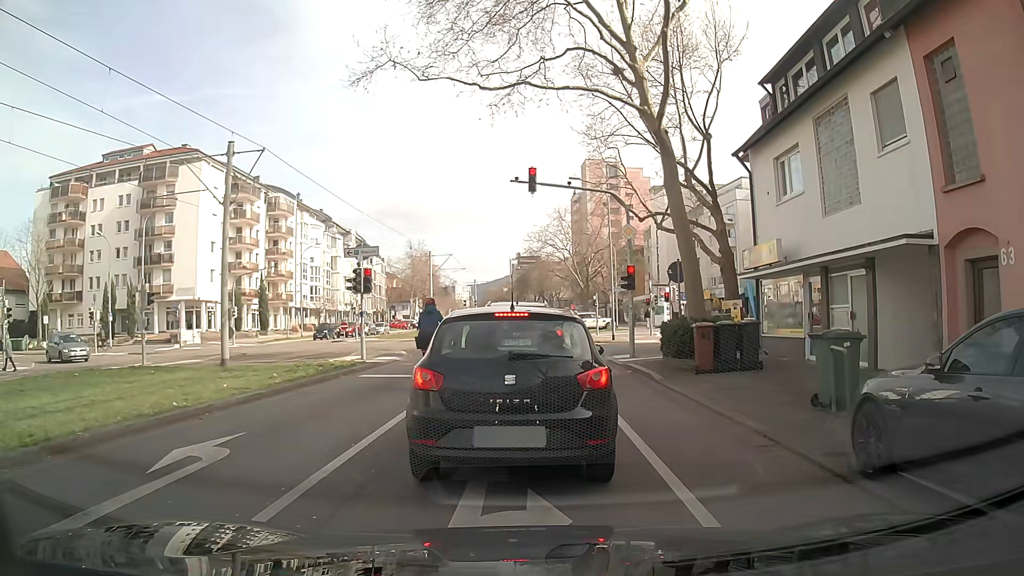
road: tertiary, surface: asphalt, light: Day
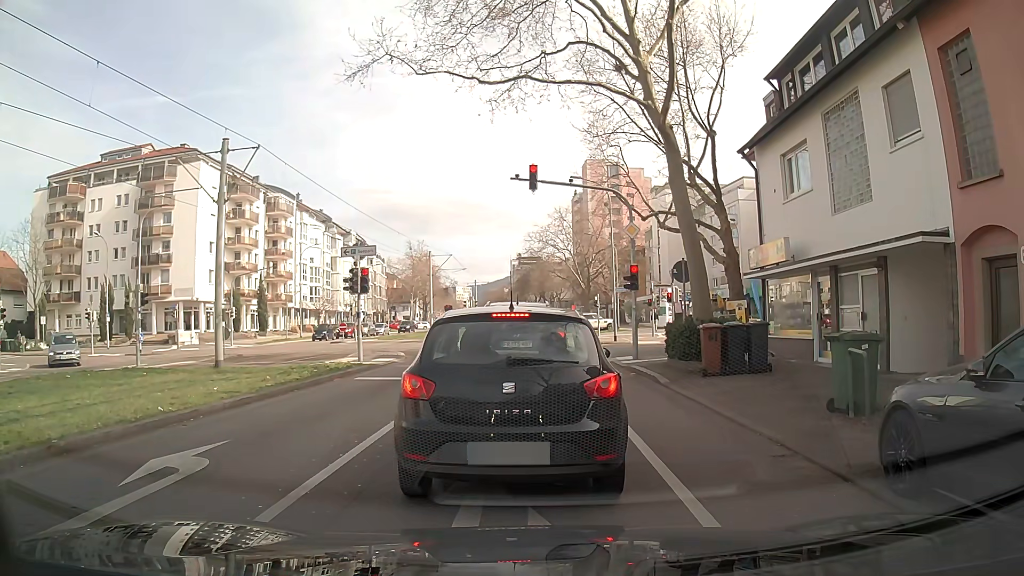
(0.0, +0.5) m; 0°
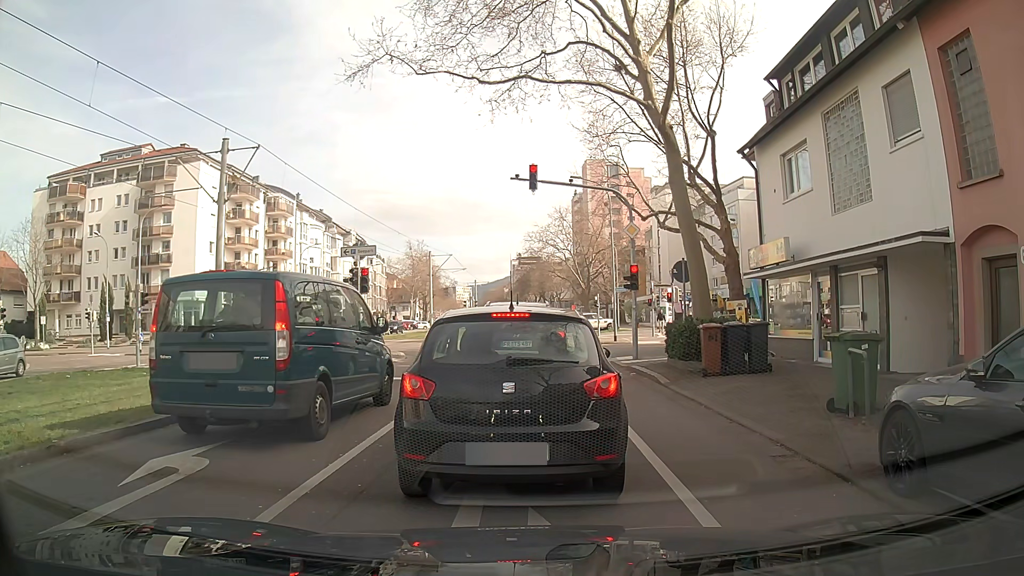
(0.0, 0.0) m; 0°
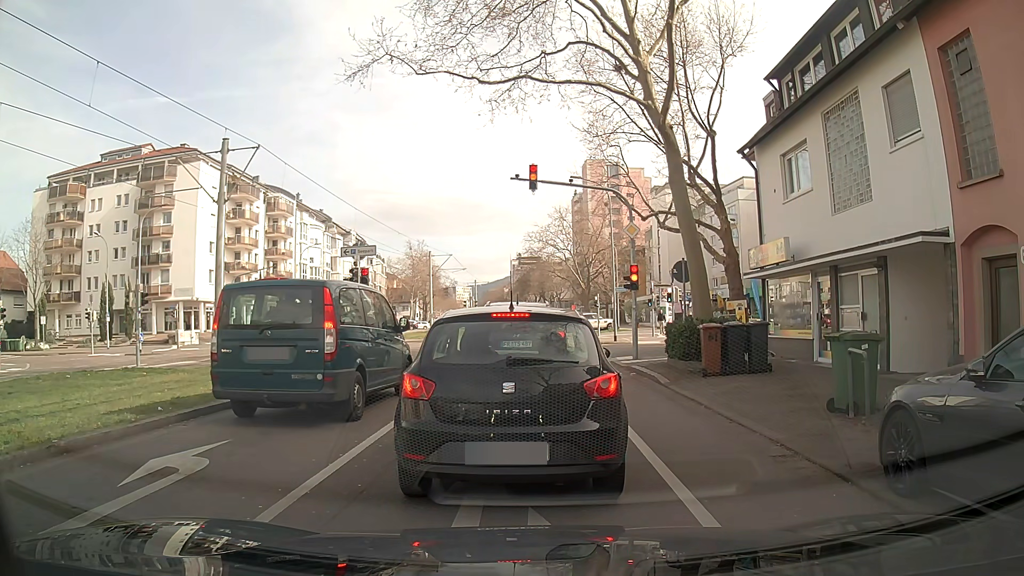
(0.0, 0.0) m; 0°
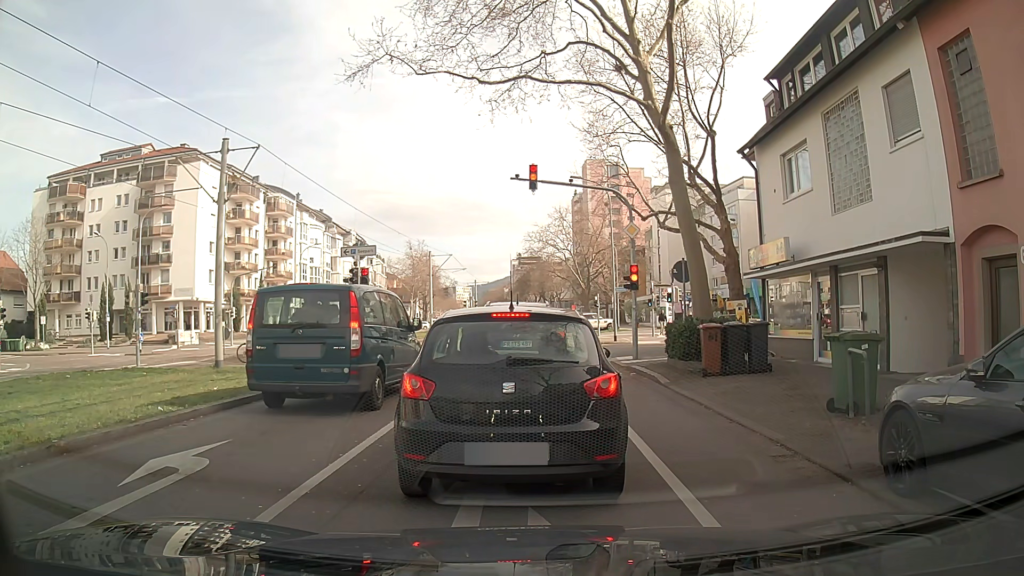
(0.0, 0.0) m; 0°
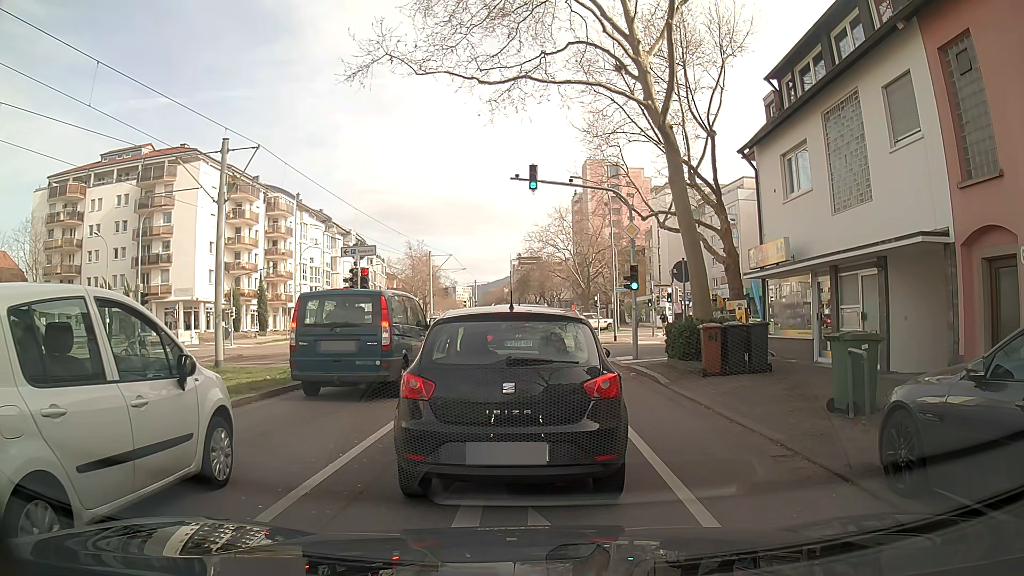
(0.0, 0.0) m; 0°
